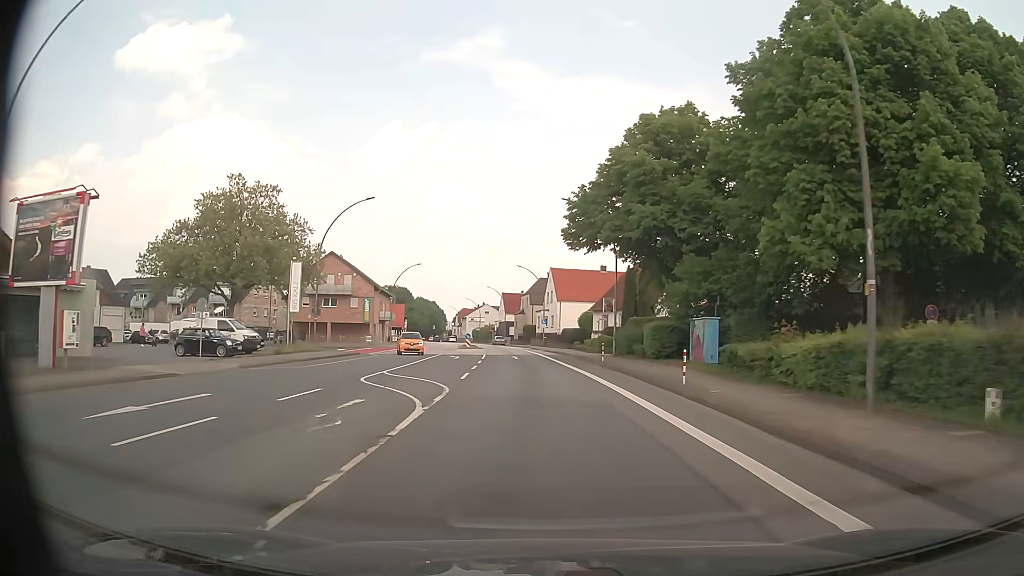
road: primary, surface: asphalt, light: Day
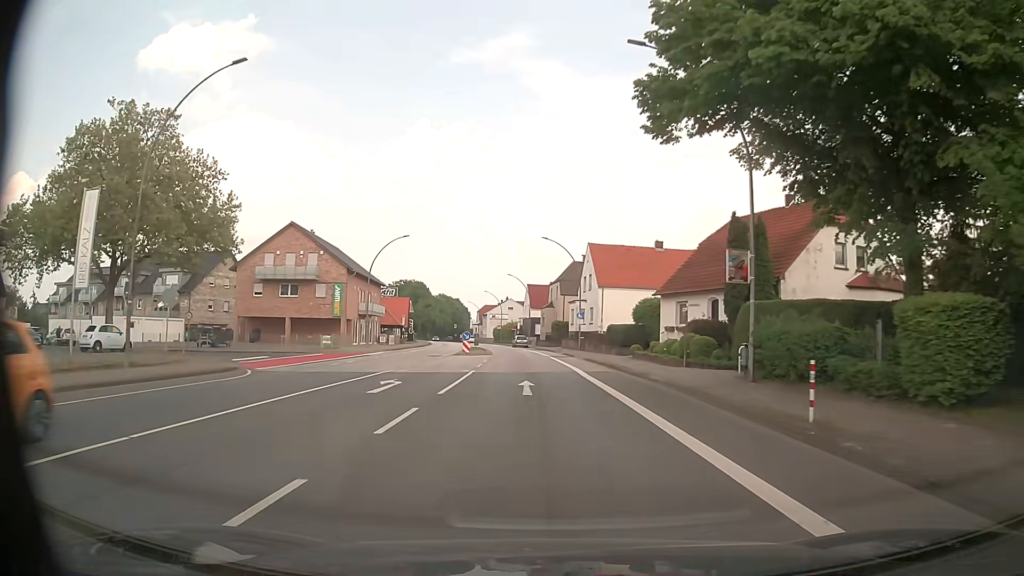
(-0.5, +23.8) m; -3°
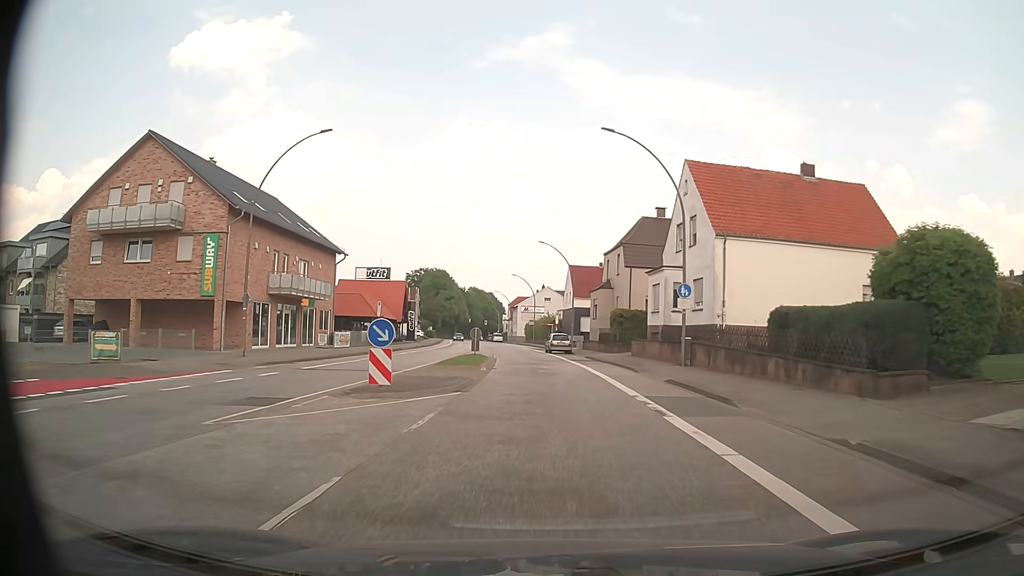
(-1.0, +31.8) m; -3°
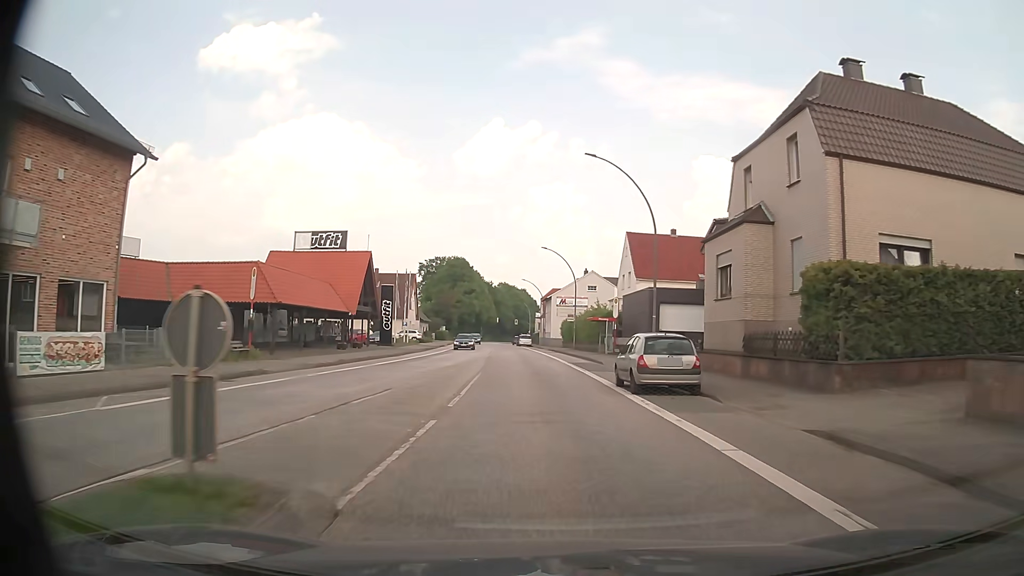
(-0.9, +31.9) m; -3°
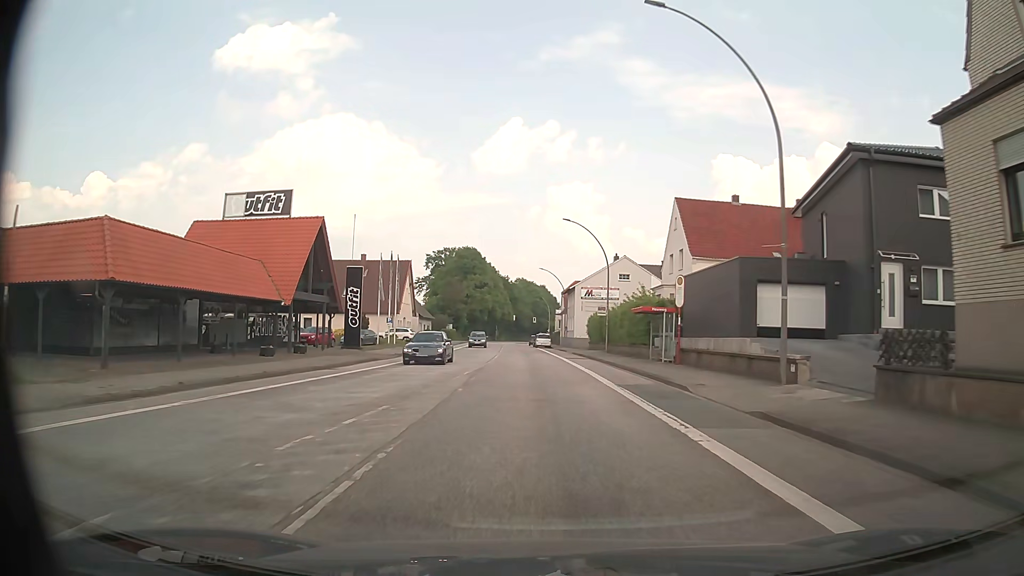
(-0.3, +15.9) m; -2°
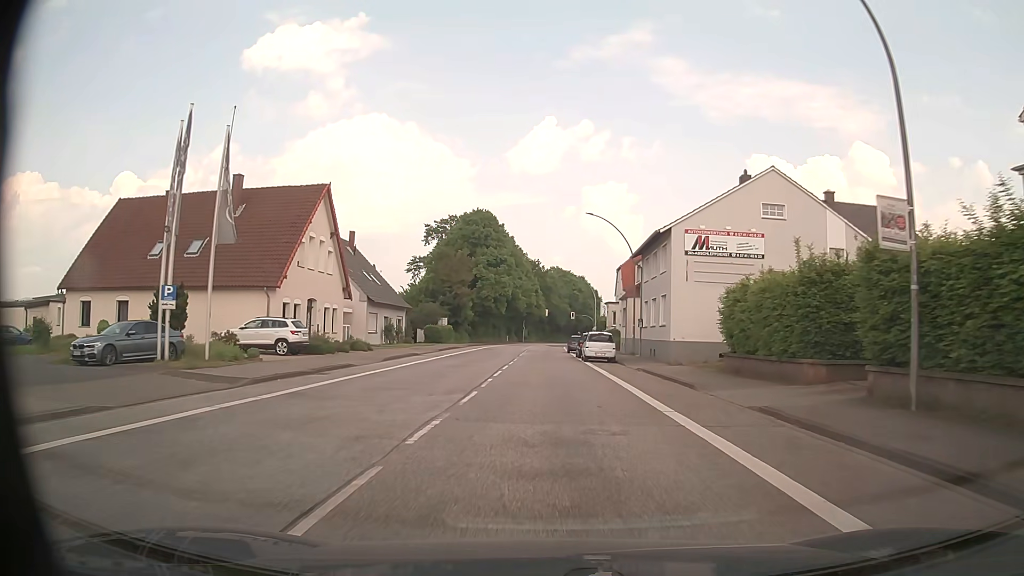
(-1.3, +39.8) m; -3°
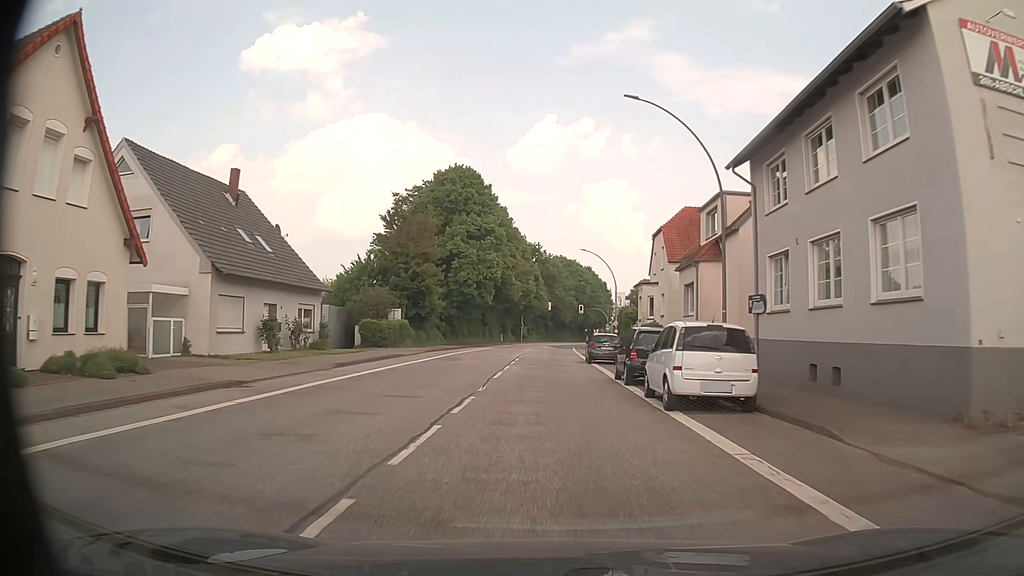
(-0.2, +23.9) m; -1°
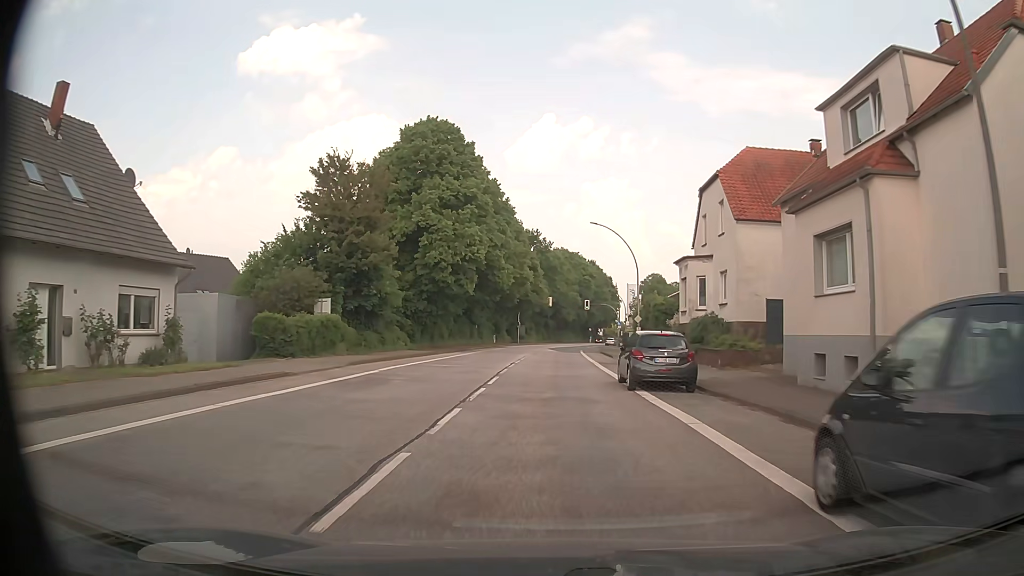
(0.0, +15.9) m; 0°
(0, +10) (0, +20) (0, +30) (+1, +40) (+1, +50) (+2, +60) (+2, +70) (+3, +80) (+4, +90) (+5, +100) m
